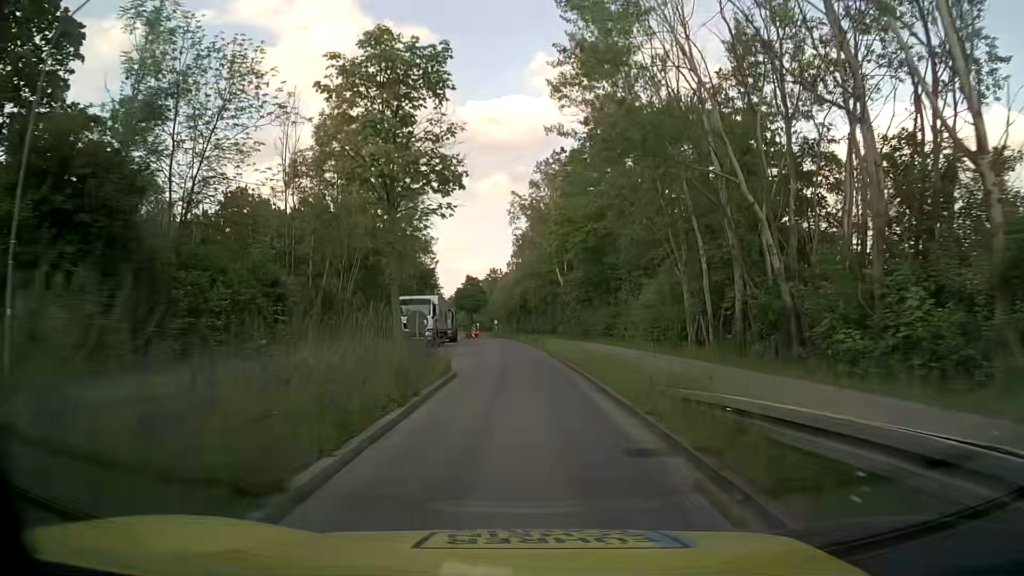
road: tertiary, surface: asphalt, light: Day
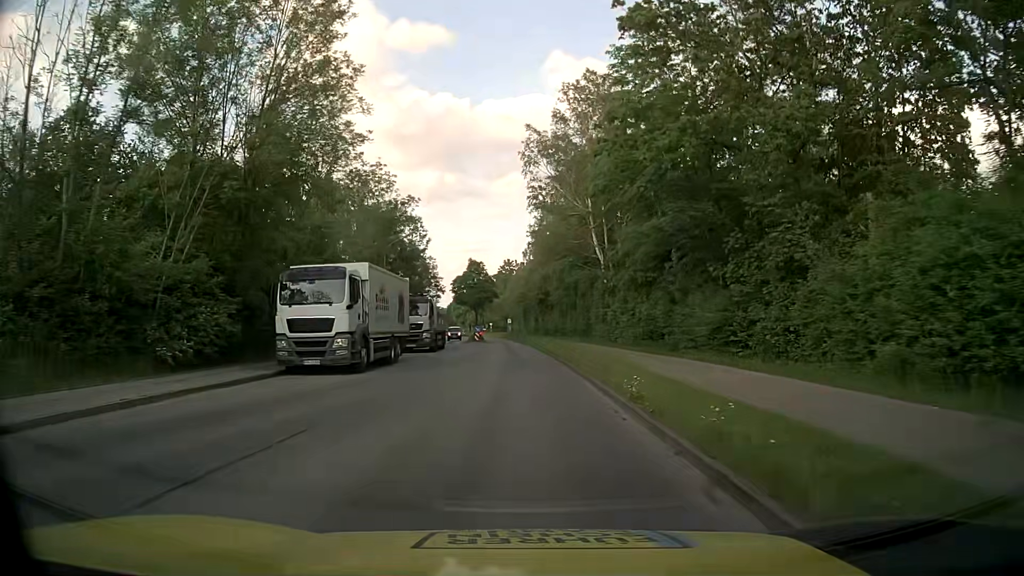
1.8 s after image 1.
(-0.4, +22.8) m; -2°
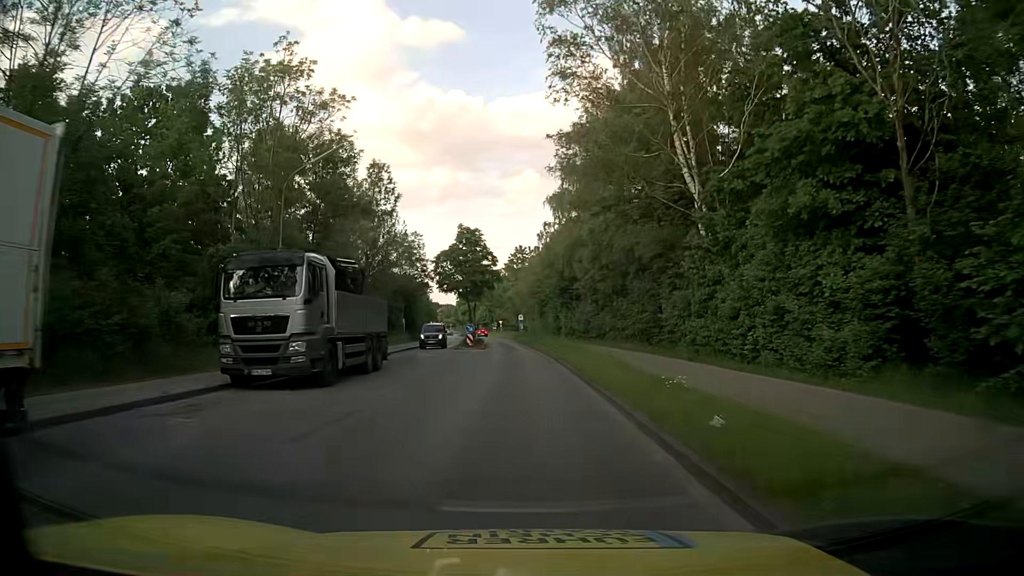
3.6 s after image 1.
(-0.3, +22.9) m; -2°
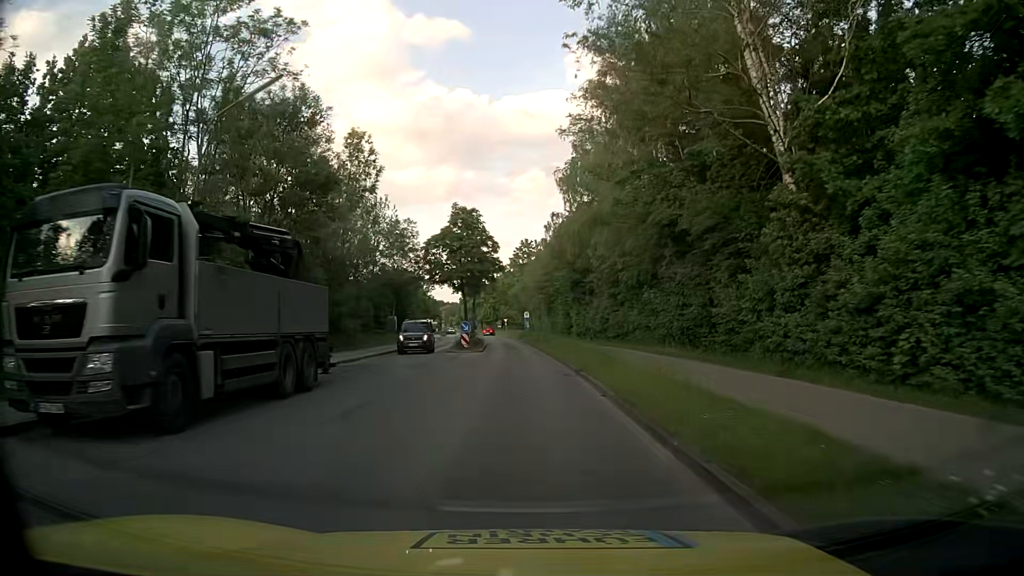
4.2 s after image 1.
(0.0, +7.6) m; 0°
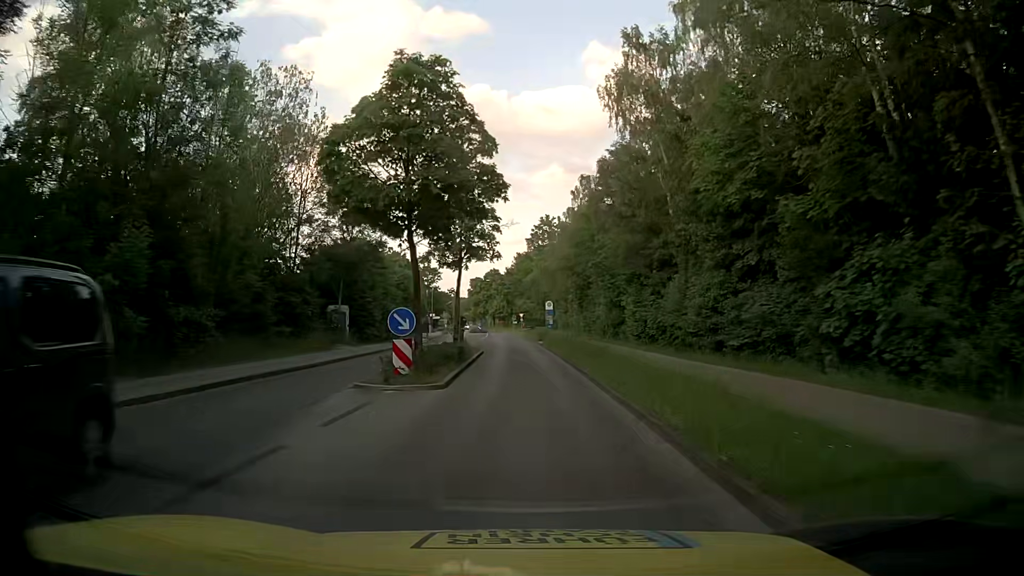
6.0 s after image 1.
(-0.3, +23.0) m; -2°
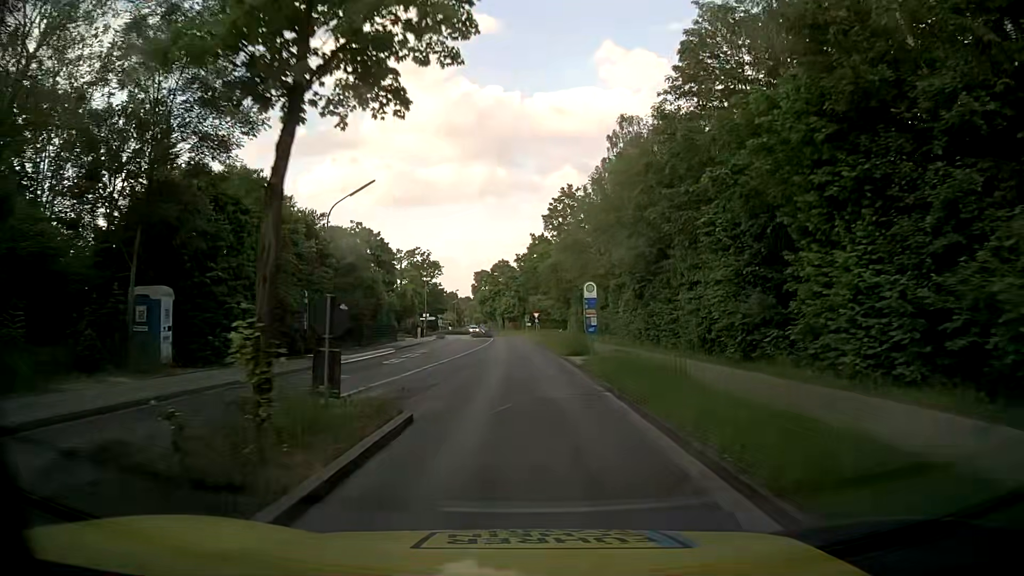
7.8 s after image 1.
(-0.1, +23.0) m; -1°
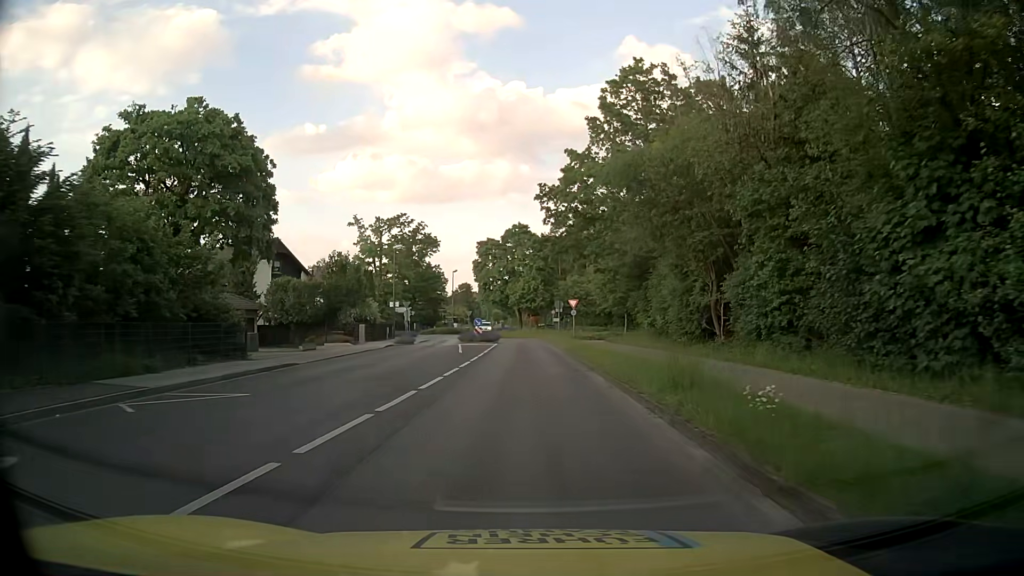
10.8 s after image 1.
(-0.7, +36.5) m; -2°
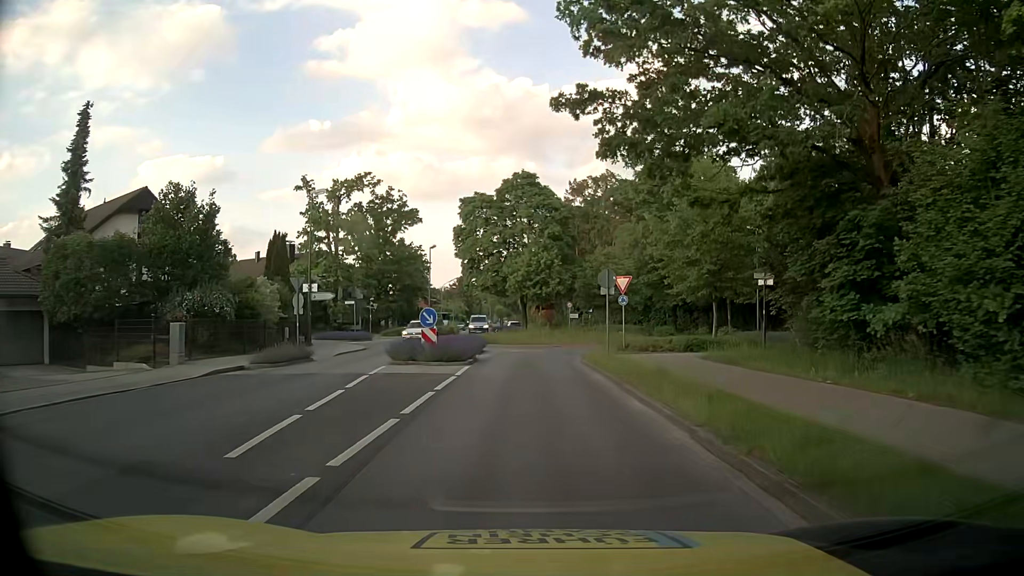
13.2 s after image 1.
(-0.1, +24.9) m; 0°
